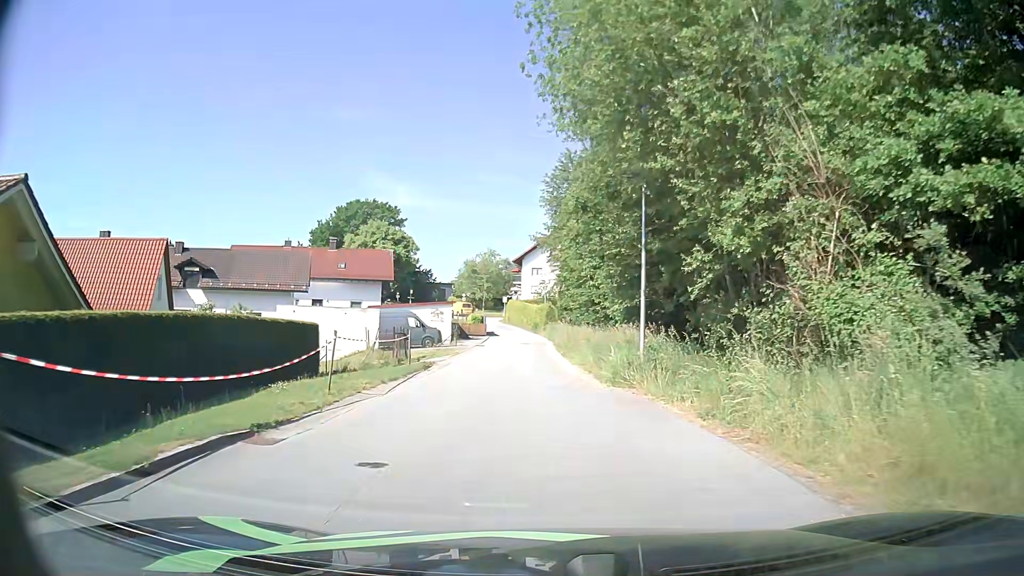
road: residential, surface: asphalt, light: Day
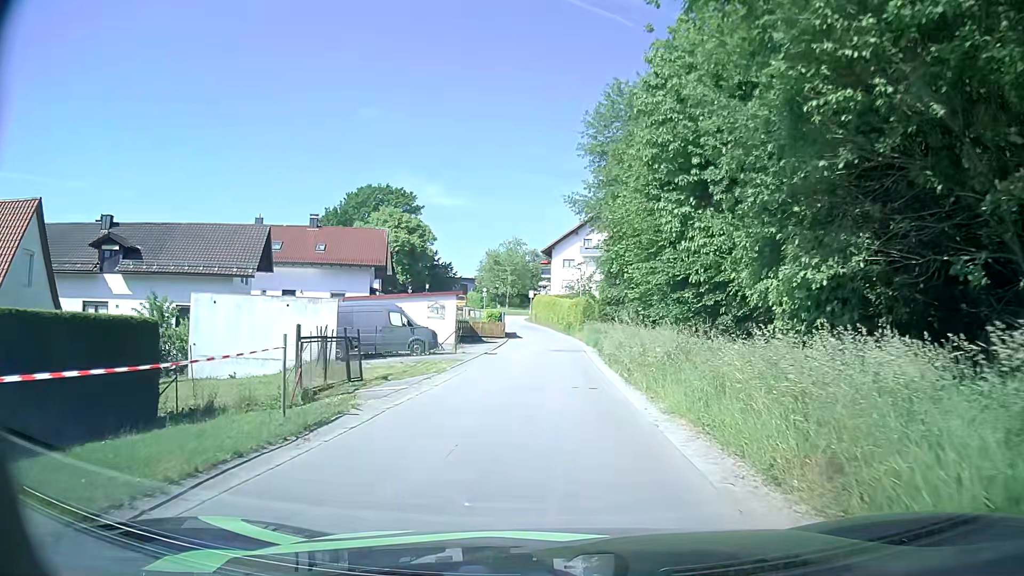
(-0.5, +13.1) m; -3°
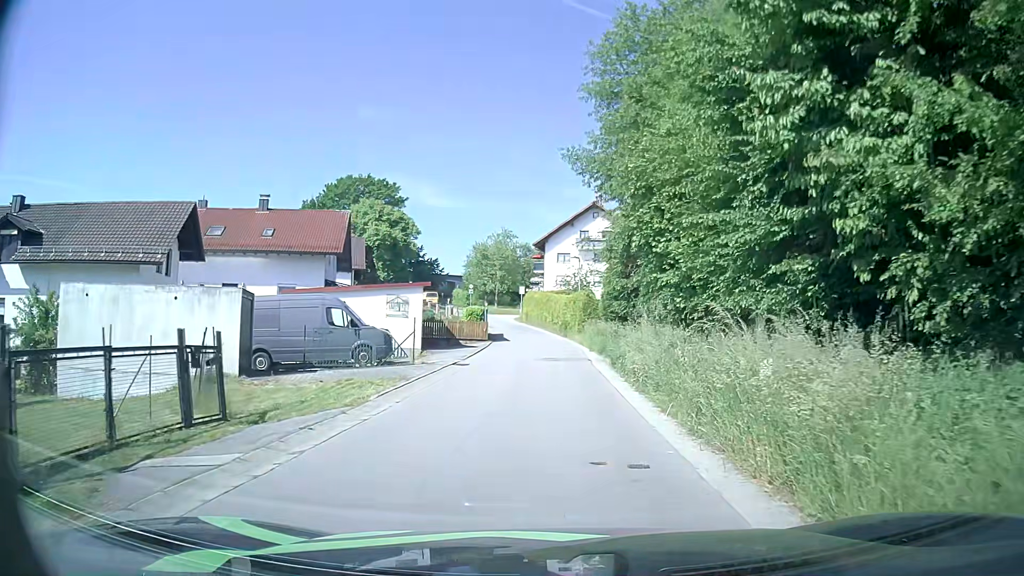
(0.0, +8.1) m; 0°
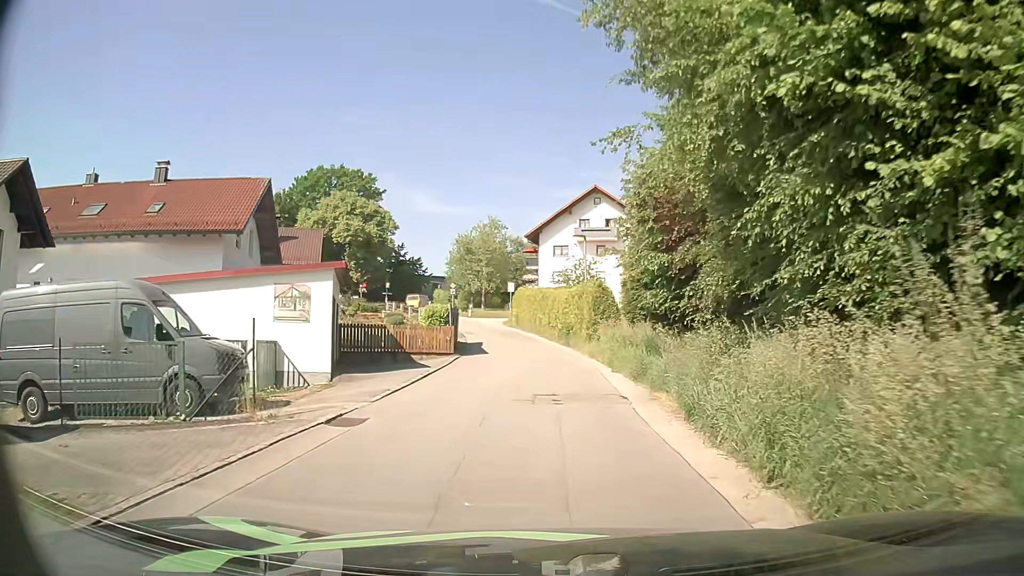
(+0.1, +11.9) m; 0°
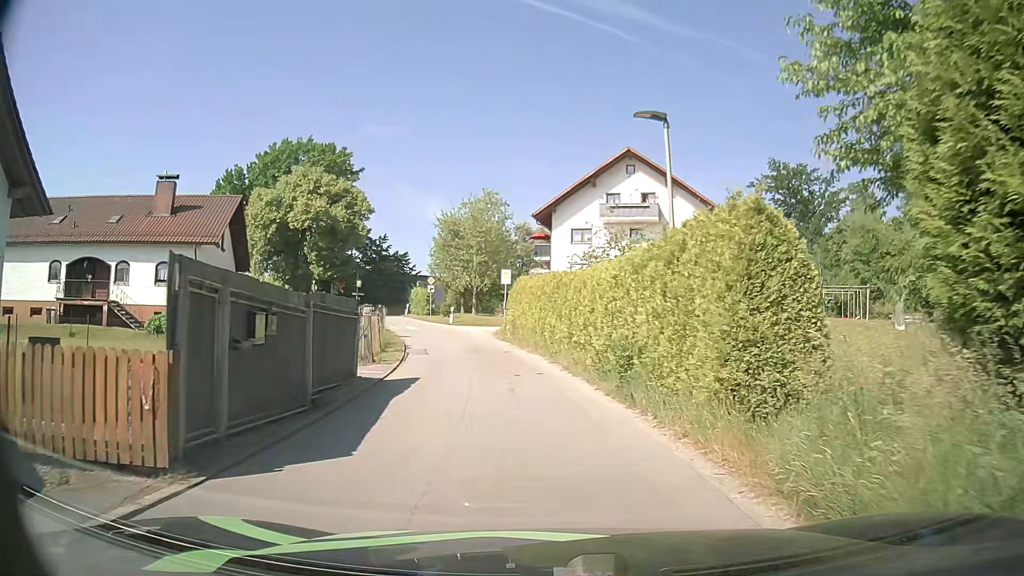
(-0.1, +19.3) m; 0°
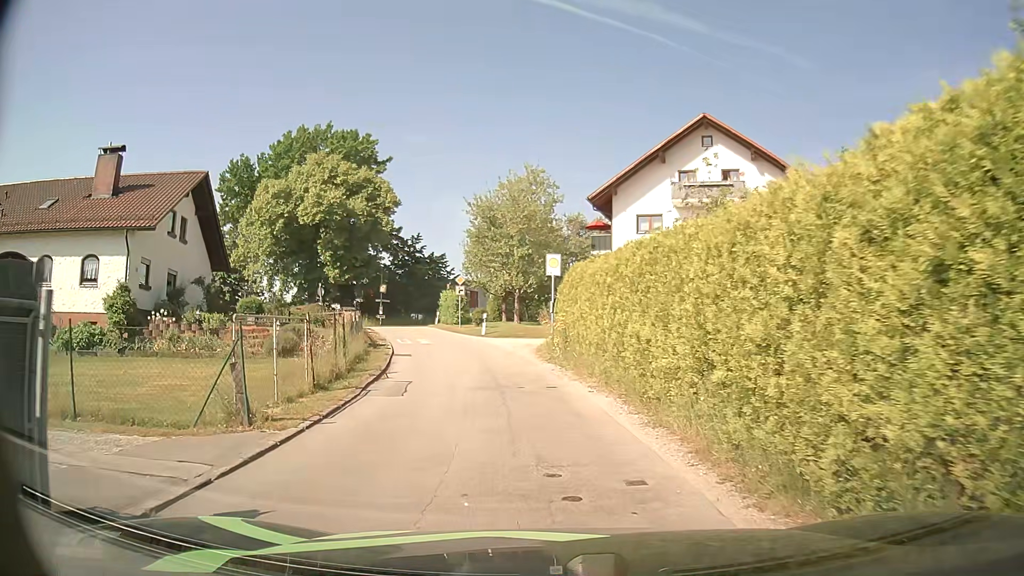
(-0.5, +10.7) m; -6°
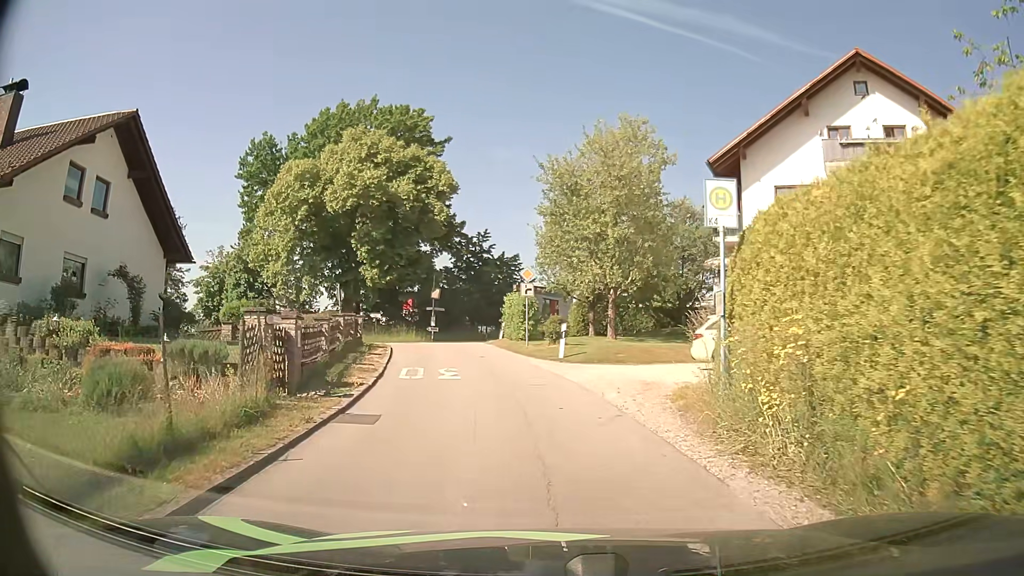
(-0.7, +12.7) m; -7°
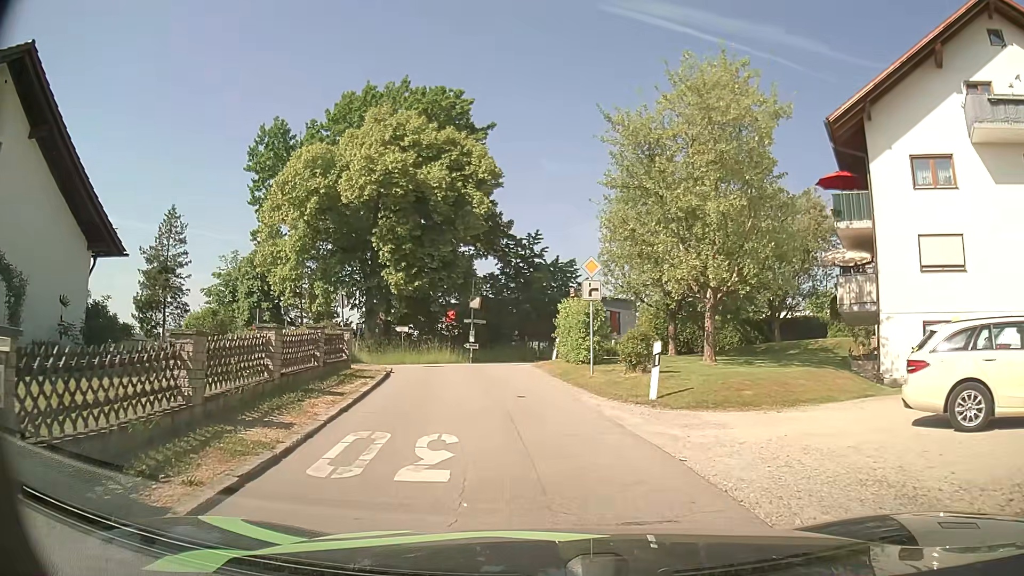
(-0.3, +8.3) m; -5°
